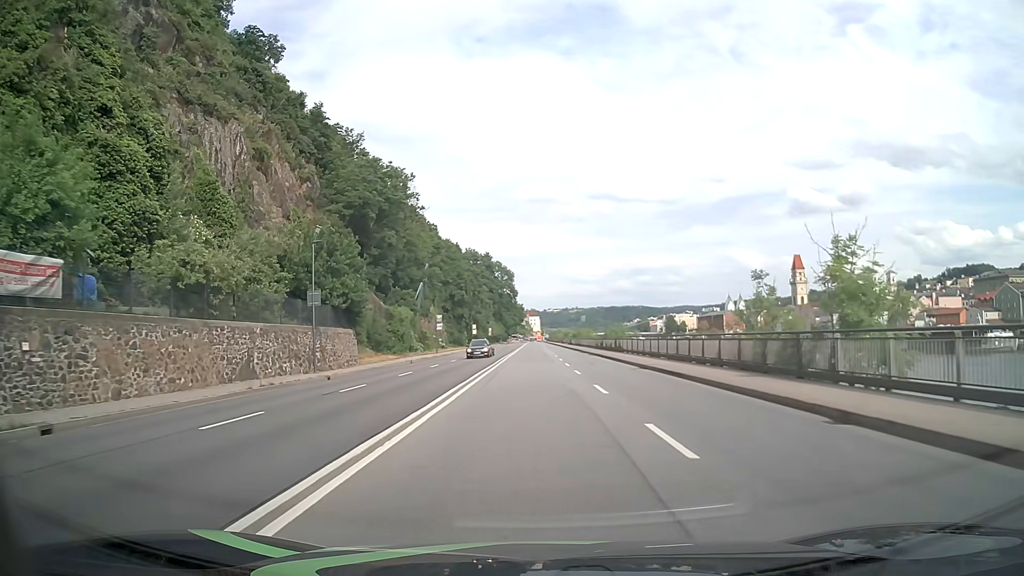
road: primary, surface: asphalt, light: Day
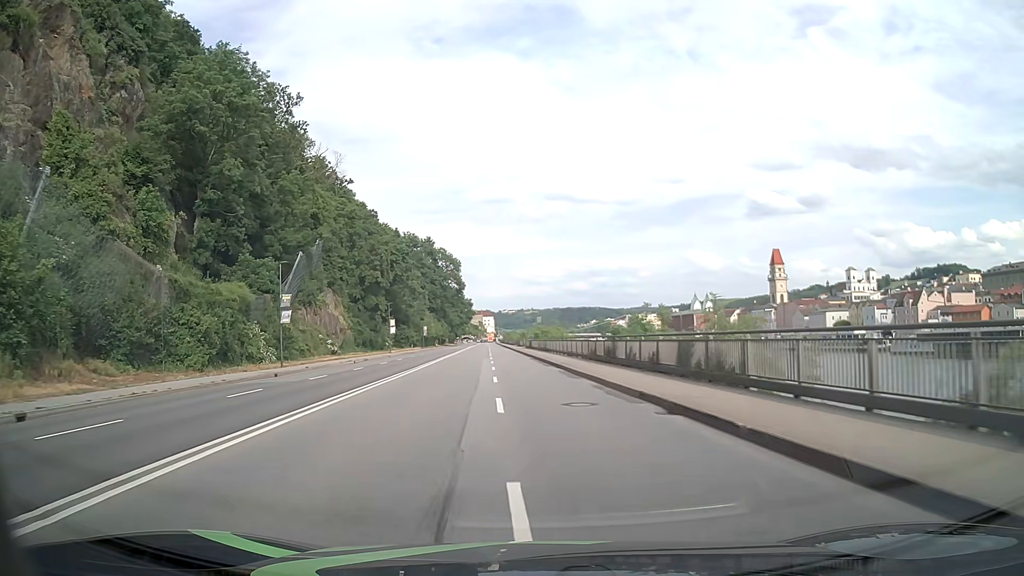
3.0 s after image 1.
(+1.3, +38.1) m; +4°
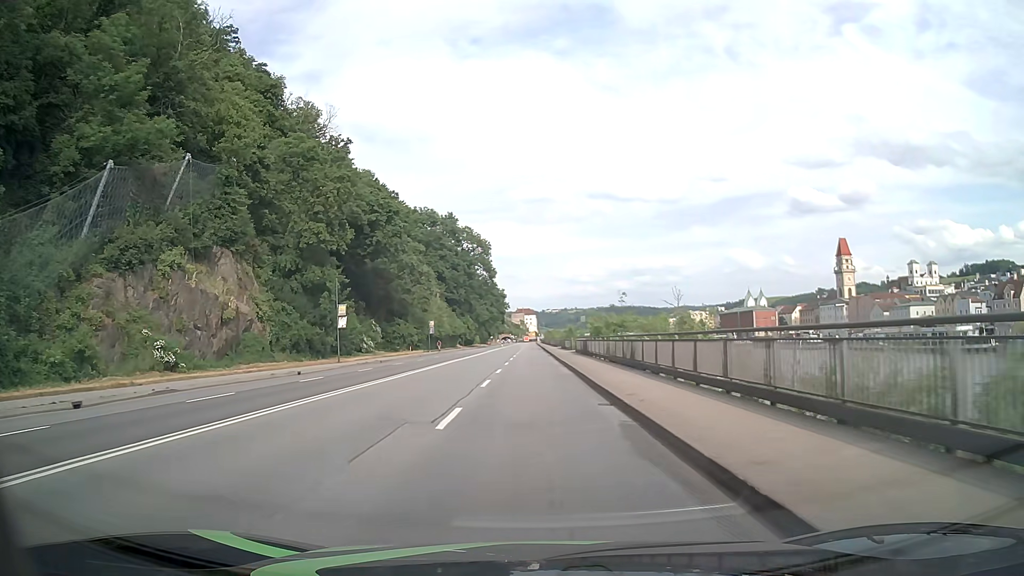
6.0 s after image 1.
(-1.0, +38.1) m; -4°
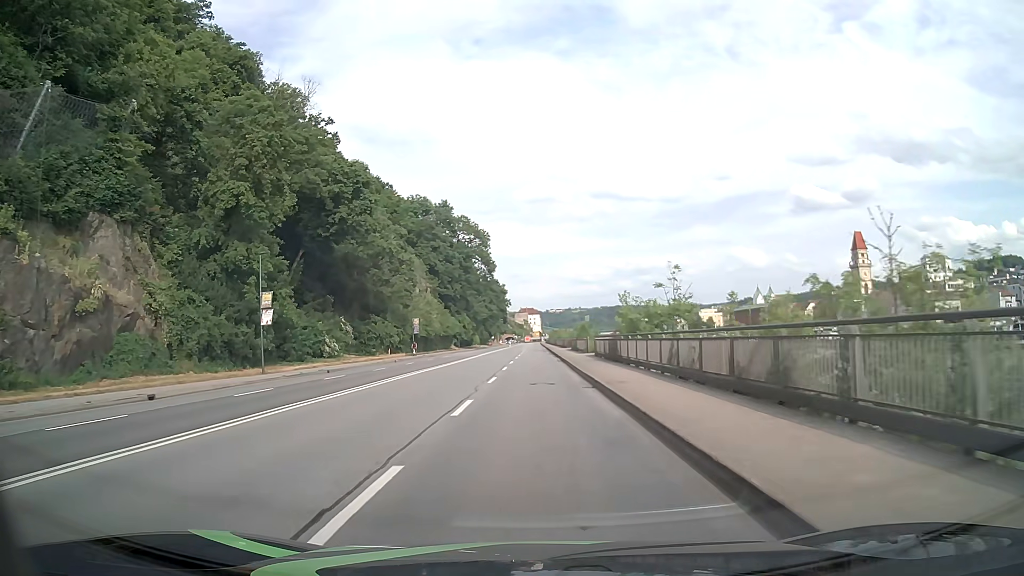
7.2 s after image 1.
(0.0, +15.3) m; 0°
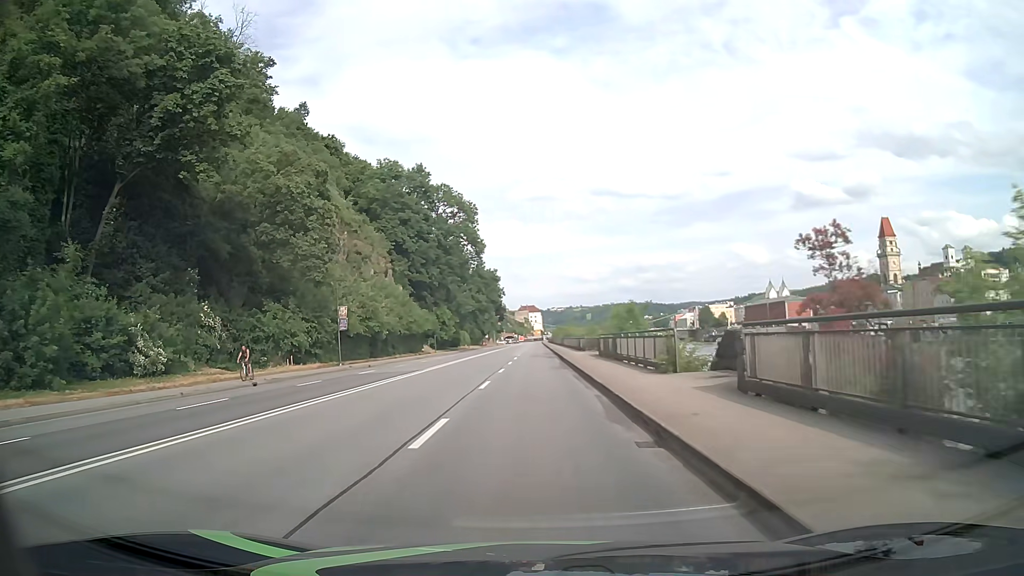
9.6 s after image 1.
(0.0, +30.5) m; 0°
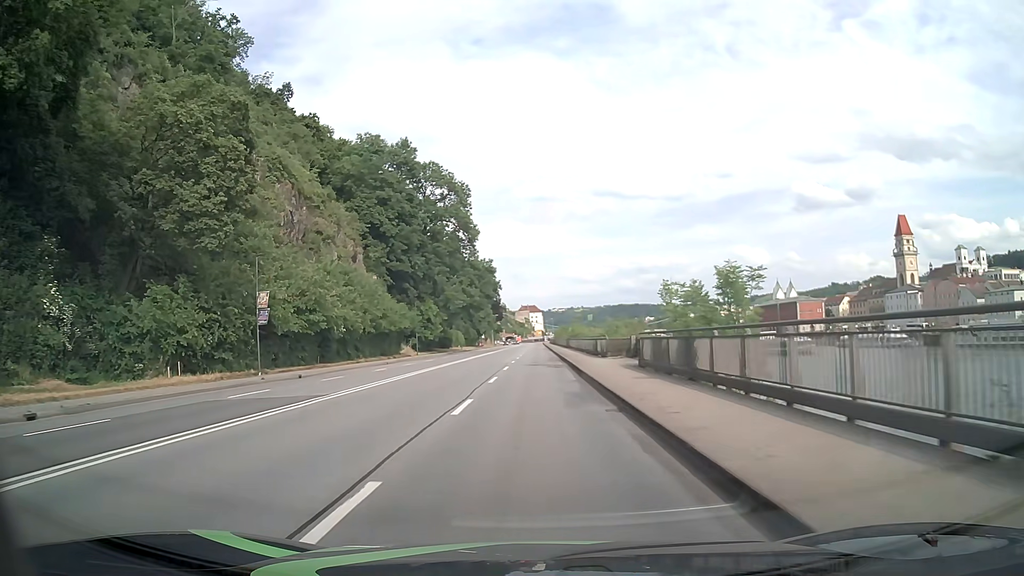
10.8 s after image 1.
(0.0, +15.2) m; 0°
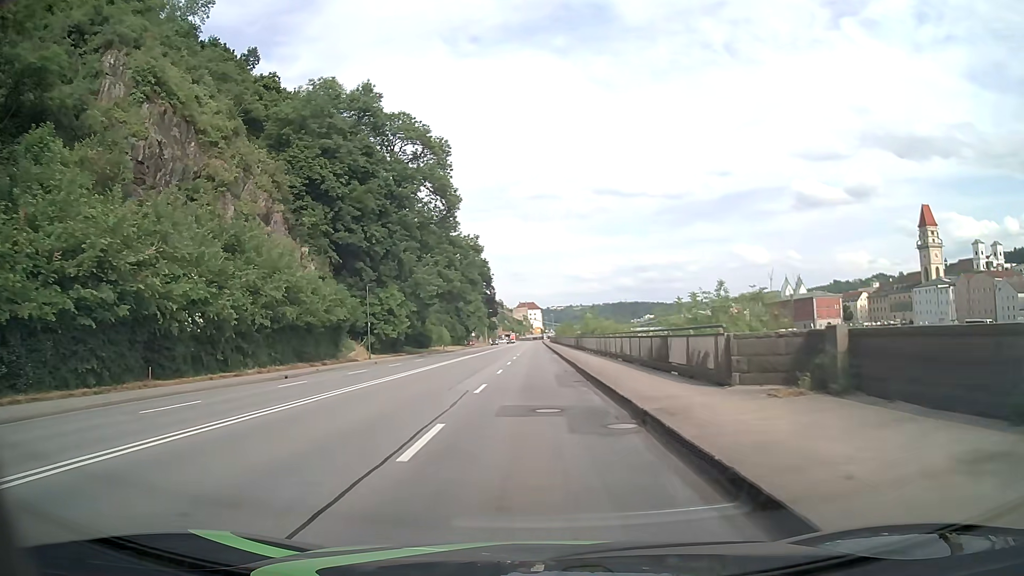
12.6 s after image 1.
(0.0, +22.8) m; 0°
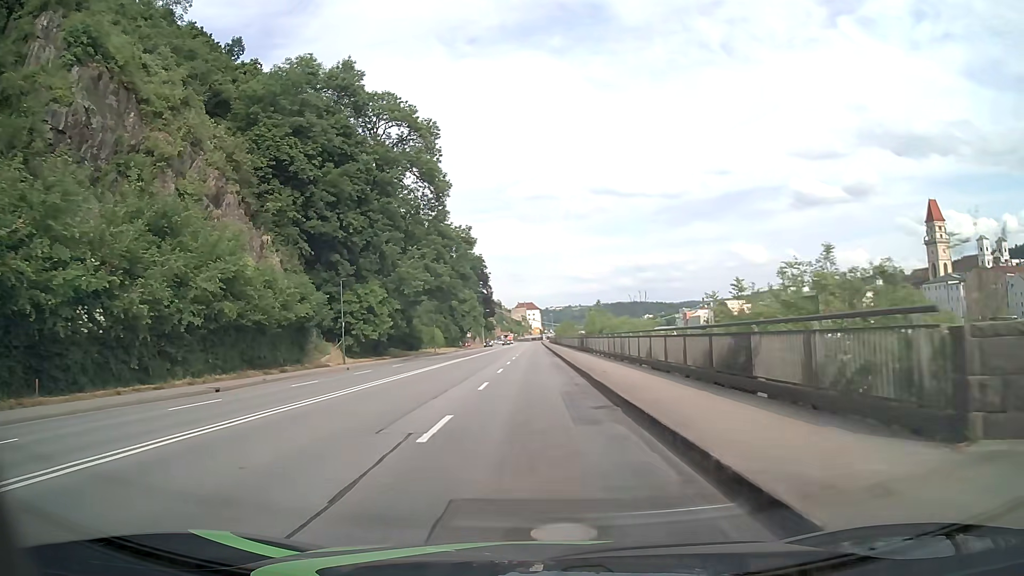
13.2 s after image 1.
(0.0, +7.6) m; 0°
(0, +10) (0, +20) (0, +30) (0, +40) (0, +50) (0, +60) (0, +70) (0, +80) (0, +90) (0, +100) m
